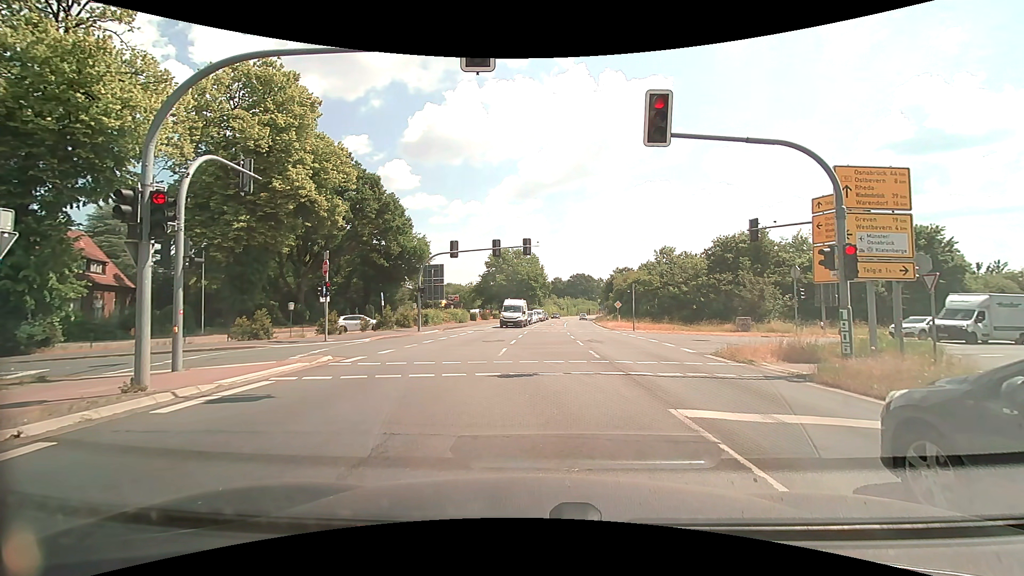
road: primary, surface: asphalt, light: Day
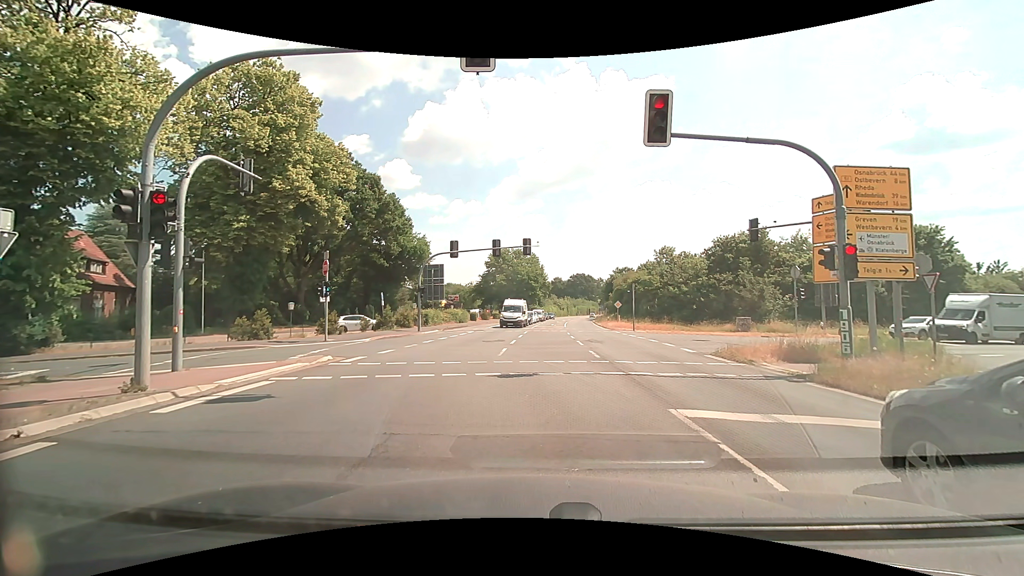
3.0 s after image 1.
(0.0, 0.0) m; 0°
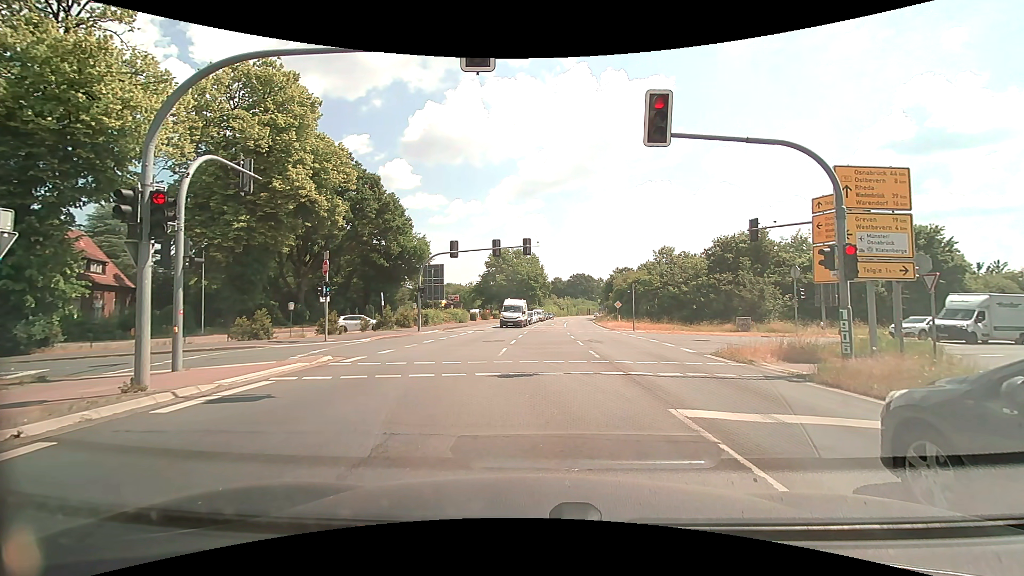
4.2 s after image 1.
(0.0, 0.0) m; 0°
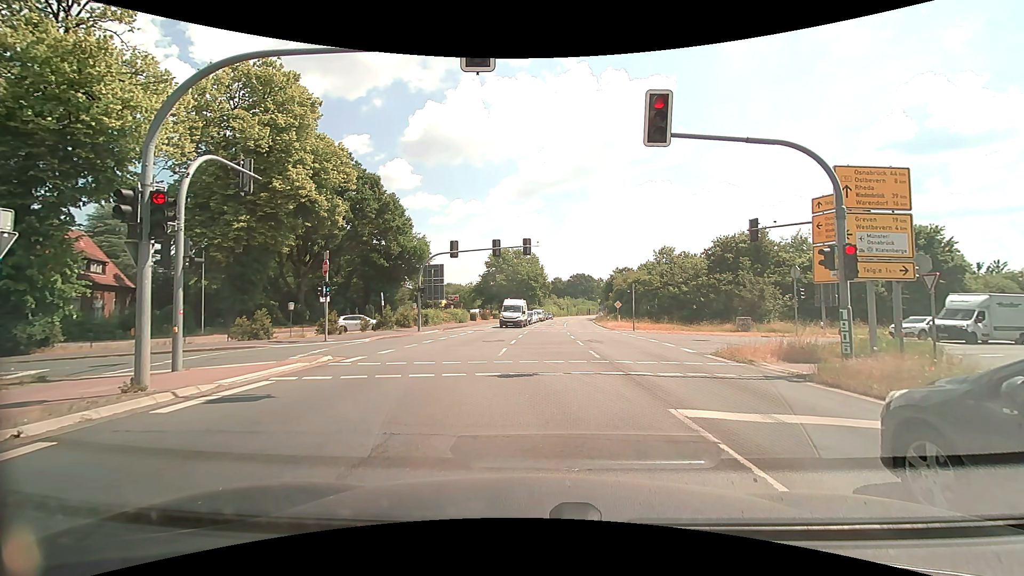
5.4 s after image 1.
(0.0, 0.0) m; 0°
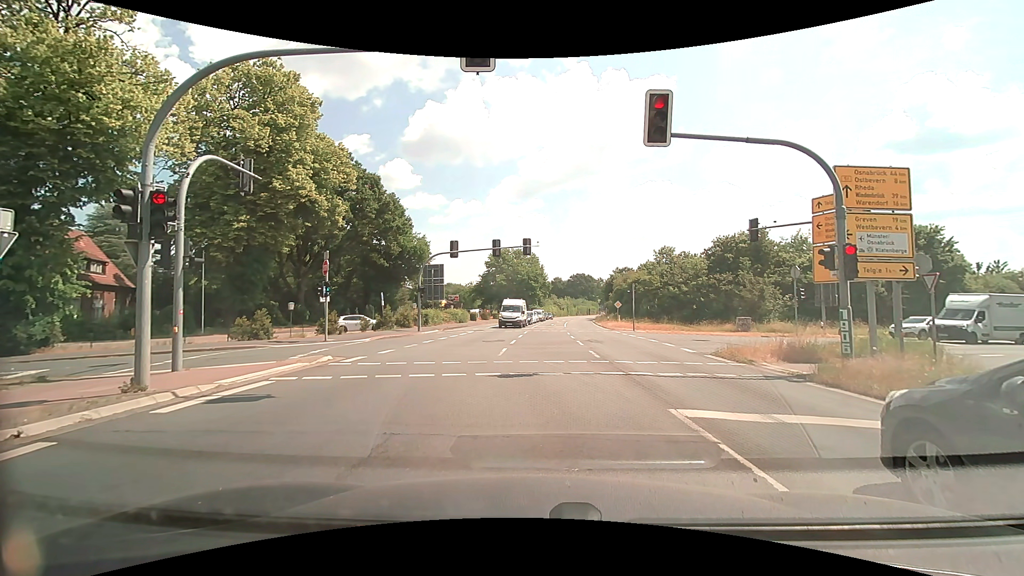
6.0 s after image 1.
(0.0, 0.0) m; 0°
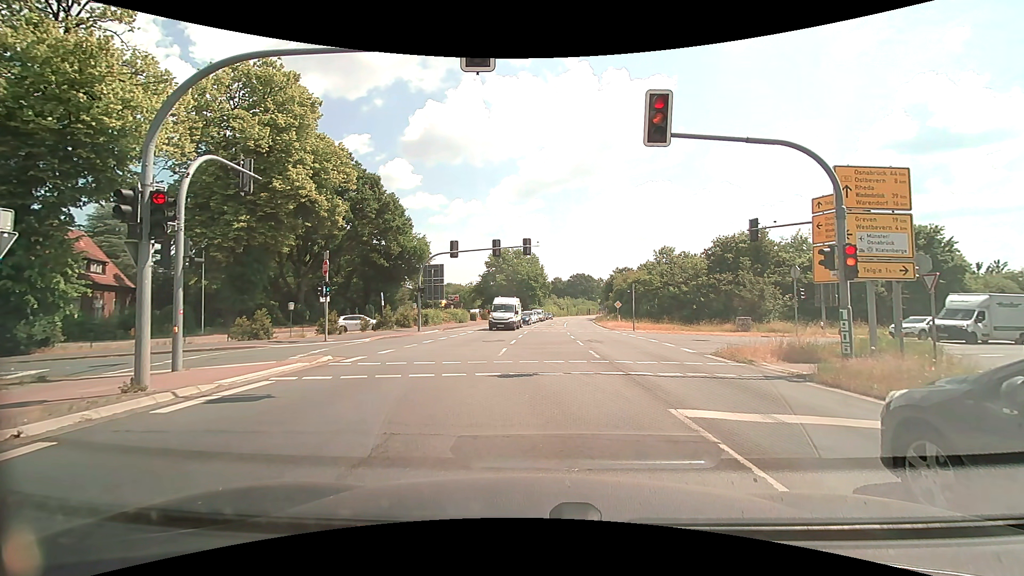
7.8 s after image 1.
(0.0, 0.0) m; 0°
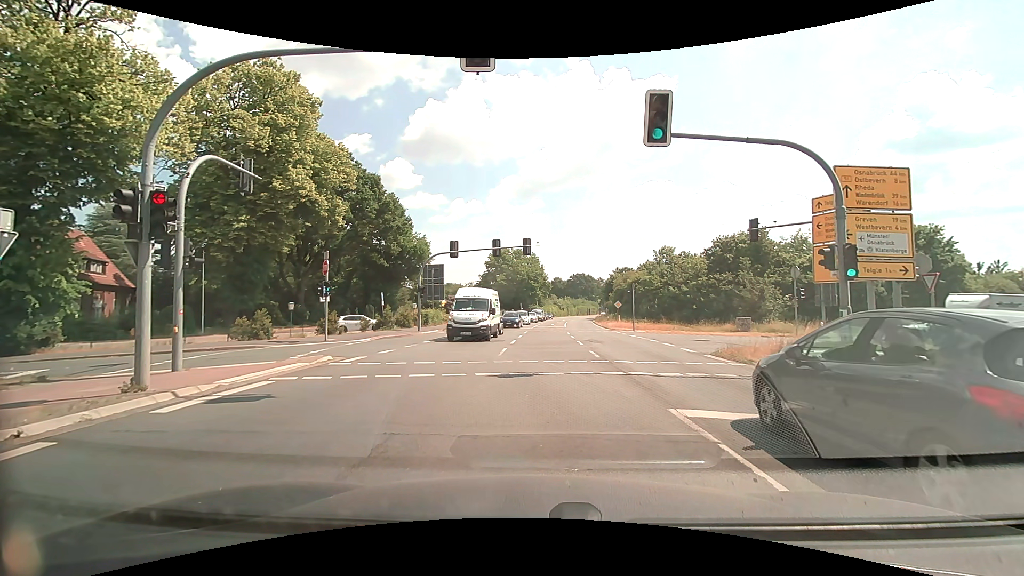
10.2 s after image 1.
(0.0, 0.0) m; 0°
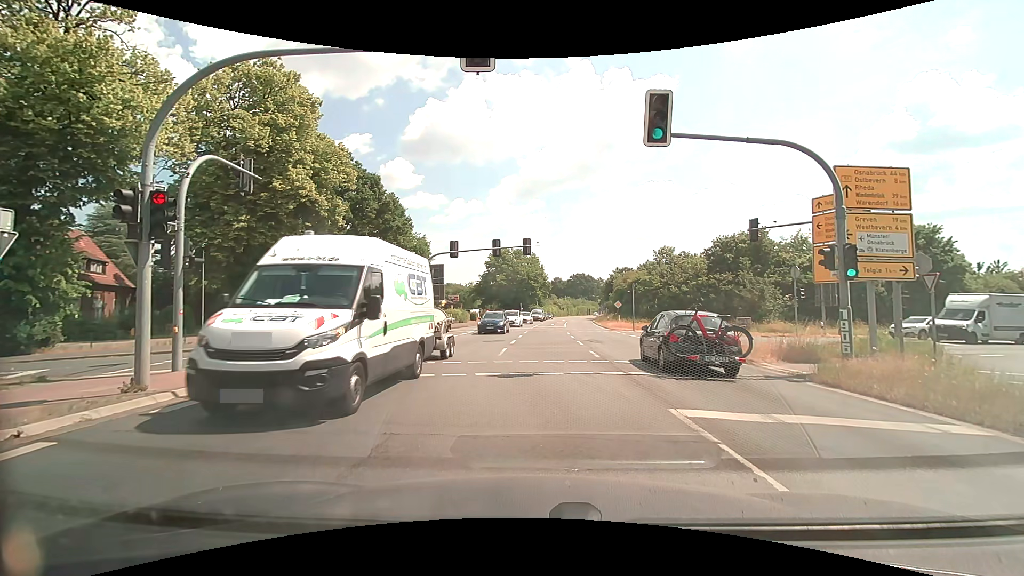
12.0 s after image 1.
(0.0, 0.0) m; 0°
(0, +10) (-4, +19) (-13, +23) (-22, +21) (-32, +18) (-42, +15) (-51, +12) (-60, +9) (-70, +6) (-79, +2) m
